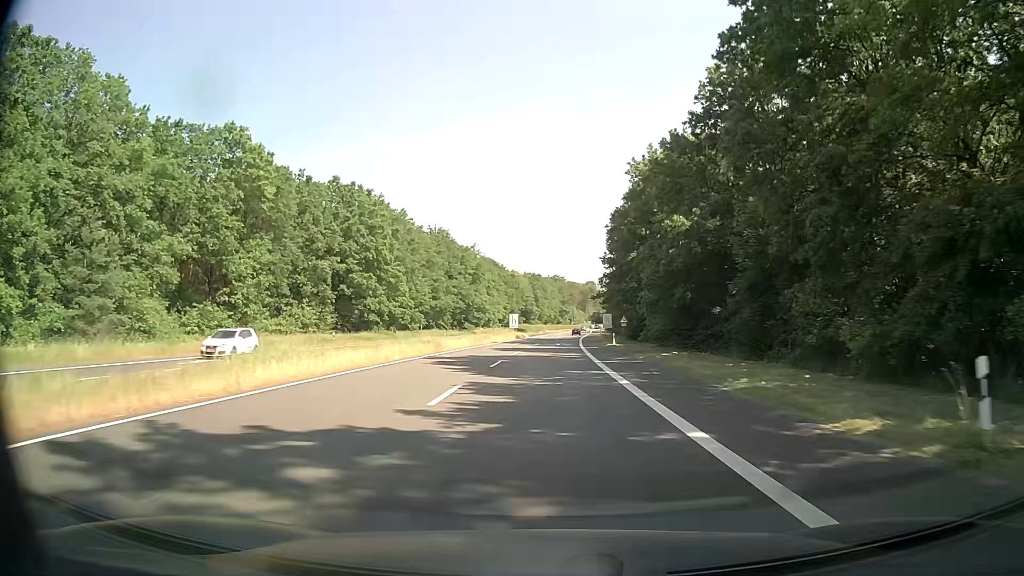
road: secondary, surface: asphalt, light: Day
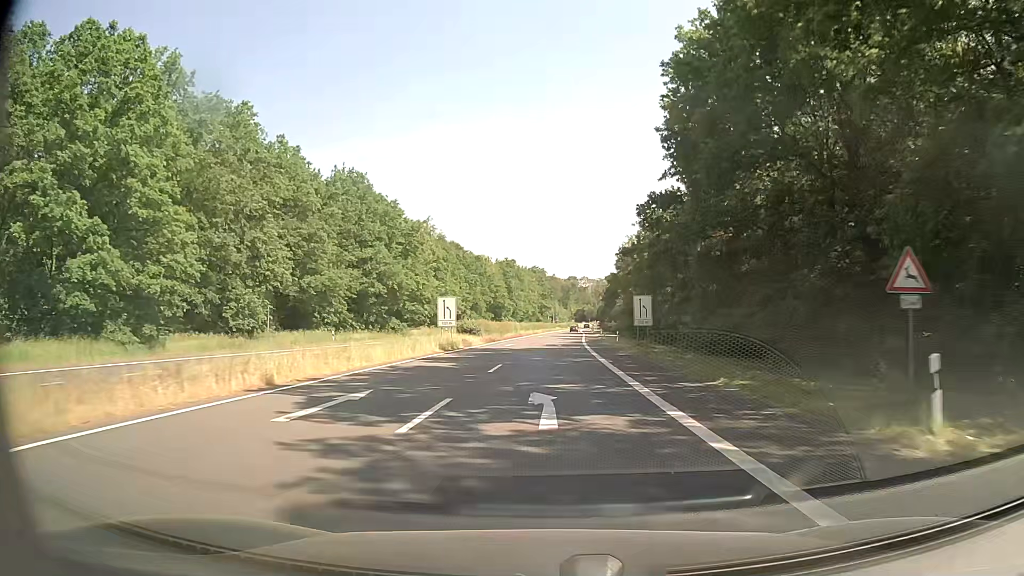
(+0.8, +50.4) m; +2°
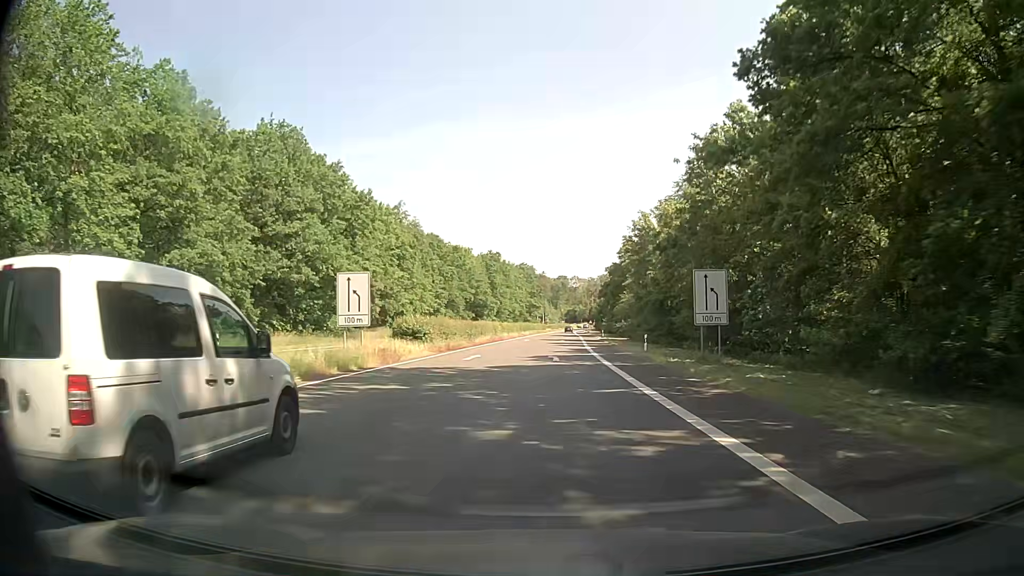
(+0.1, +21.1) m; +1°
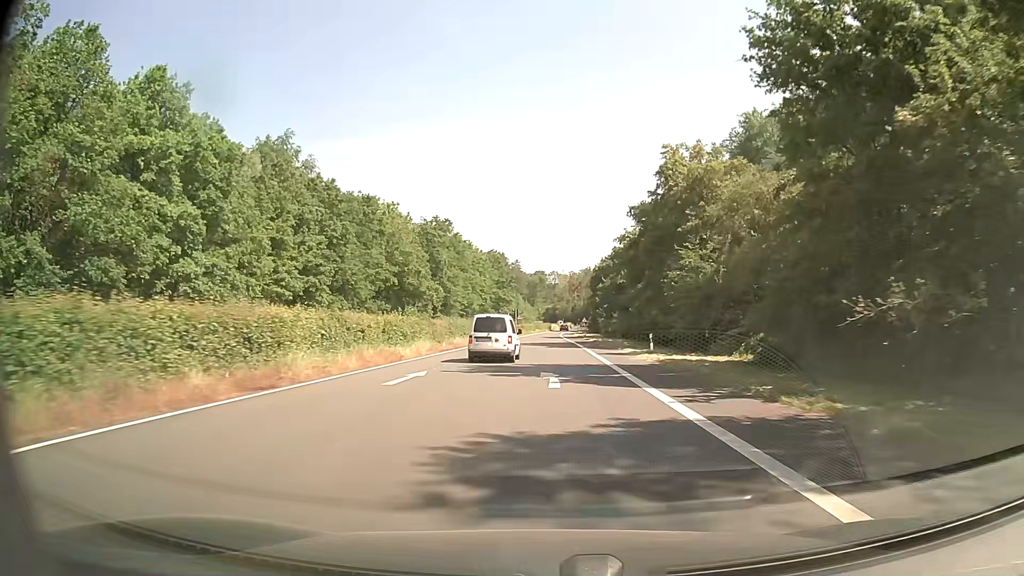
(+1.4, +53.6) m; +2°
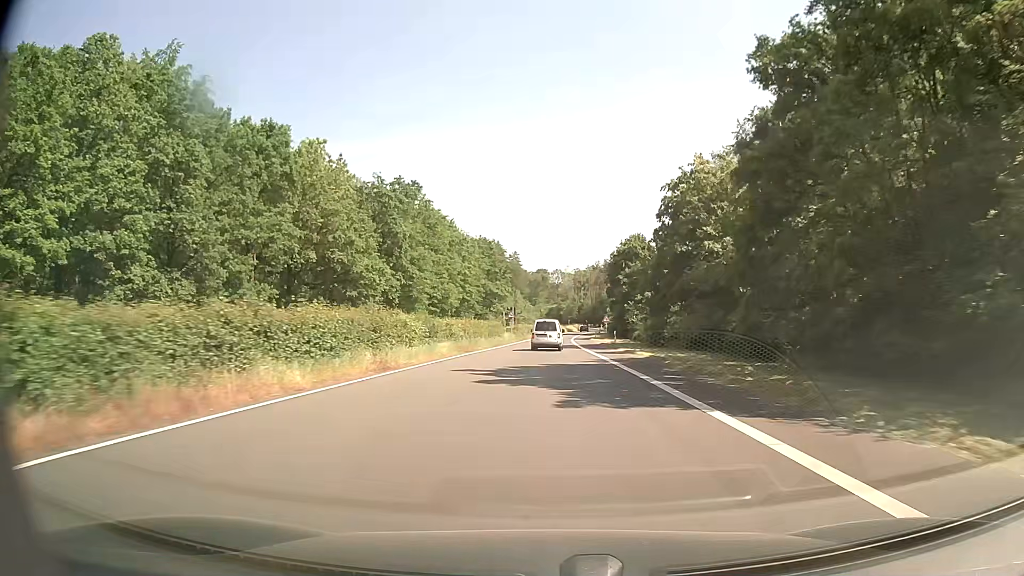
(-0.1, +32.5) m; 0°
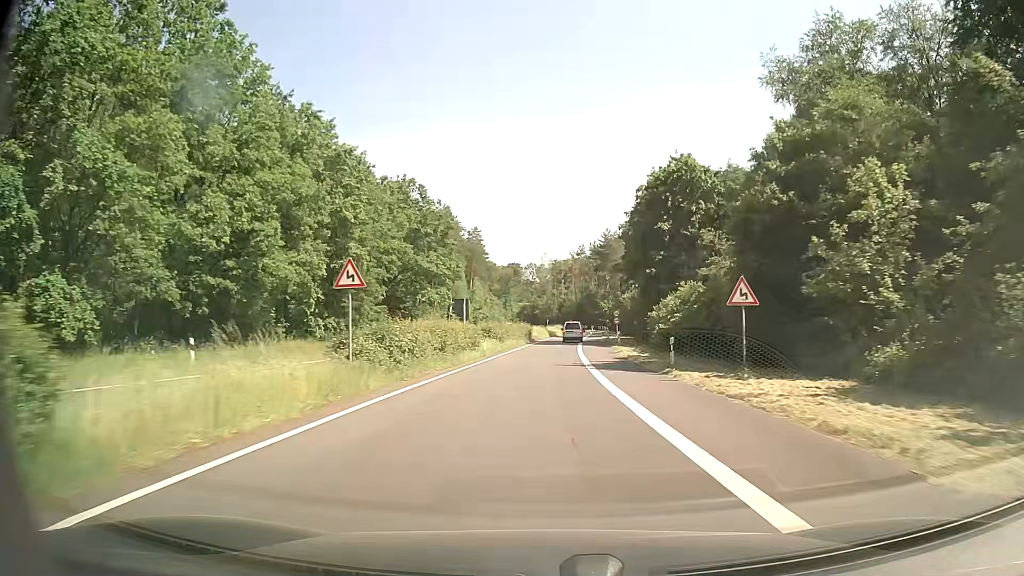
(+0.8, +53.6) m; +2°
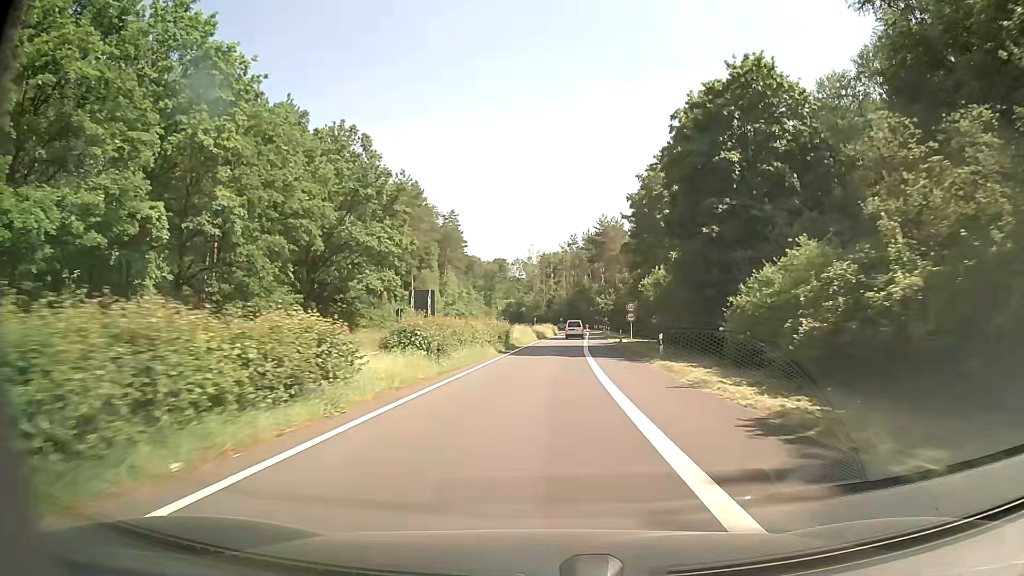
(+0.2, +21.0) m; +1°
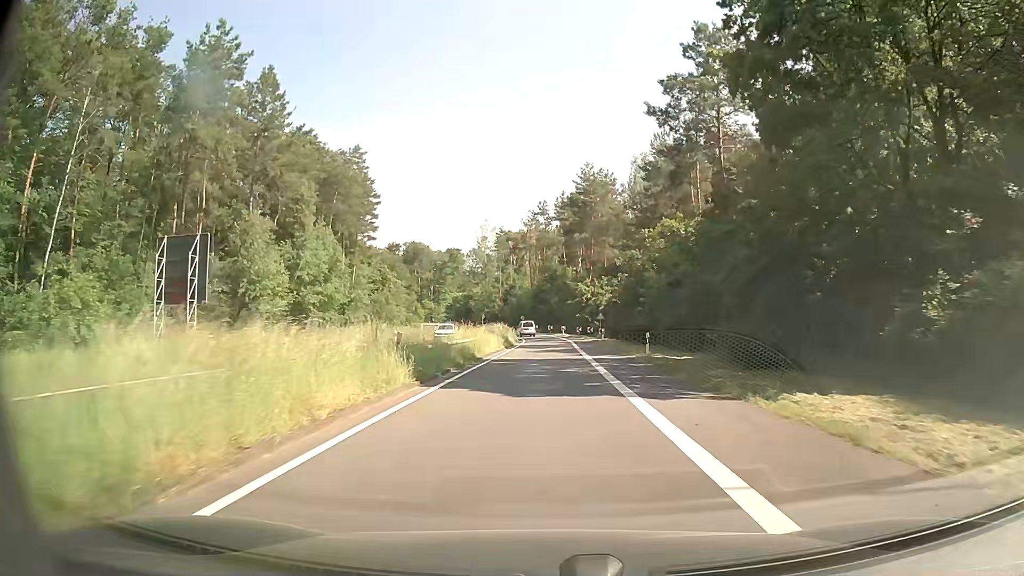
(+1.2, +48.0) m; +3°
(0, +10) (0, +20) (0, +30) (0, +40) (+1, +50) (0, +60) (0, +70) (-1, +80) (-3, +90) (-6, +99) m
